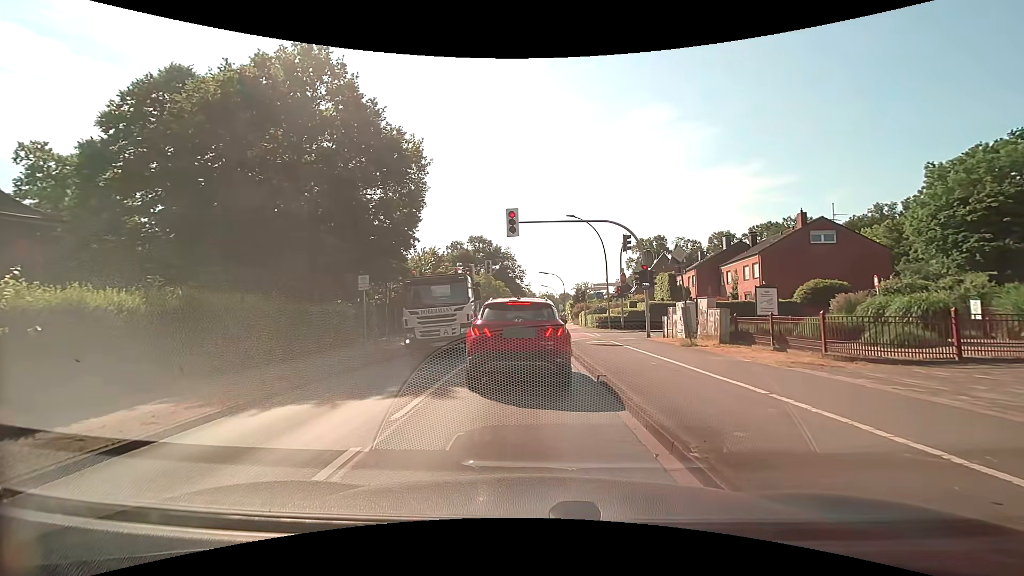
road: tertiary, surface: asphalt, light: Day
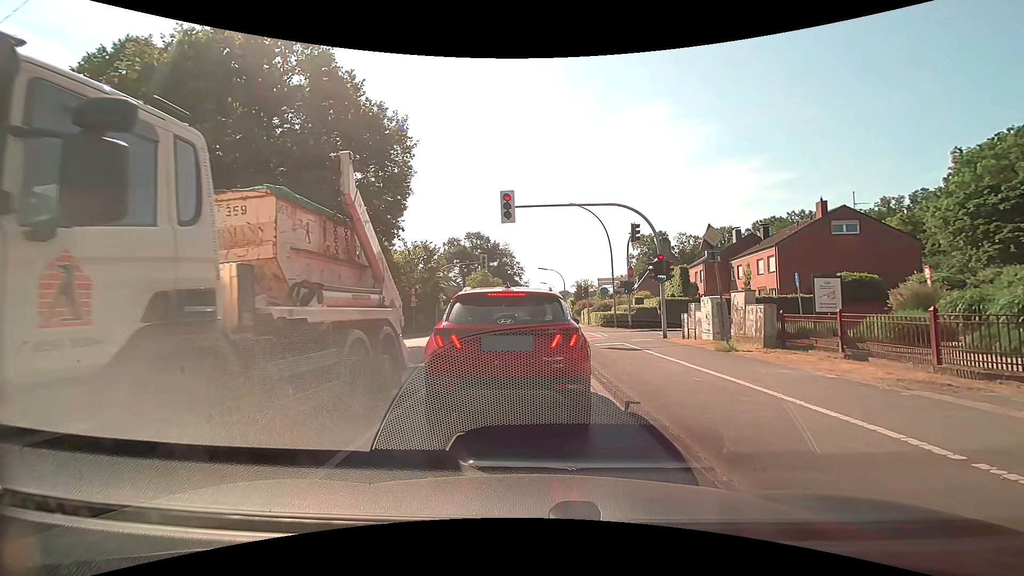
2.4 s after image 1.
(0.0, +3.1) m; -1°
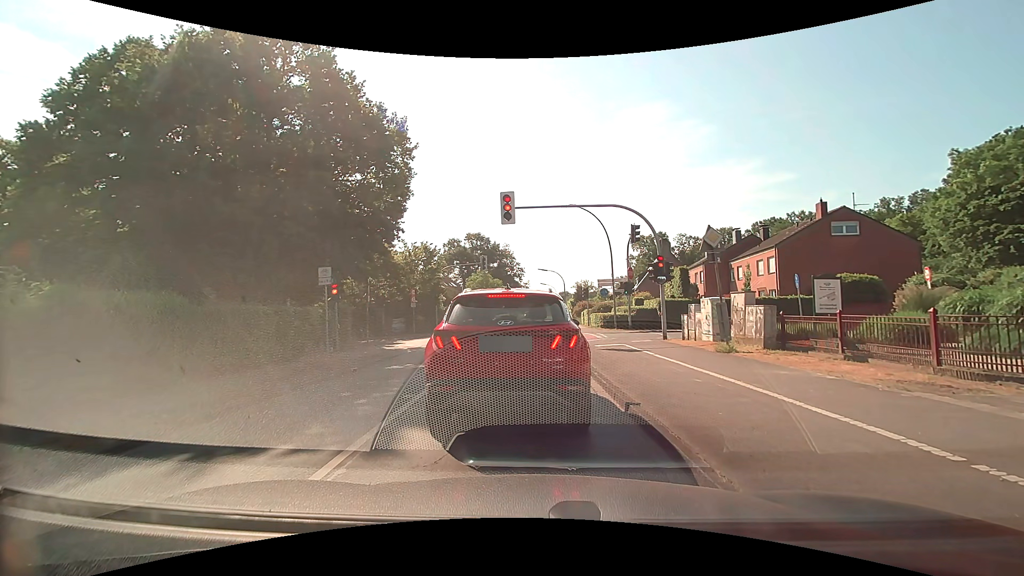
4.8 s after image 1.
(0.0, +0.1) m; 0°
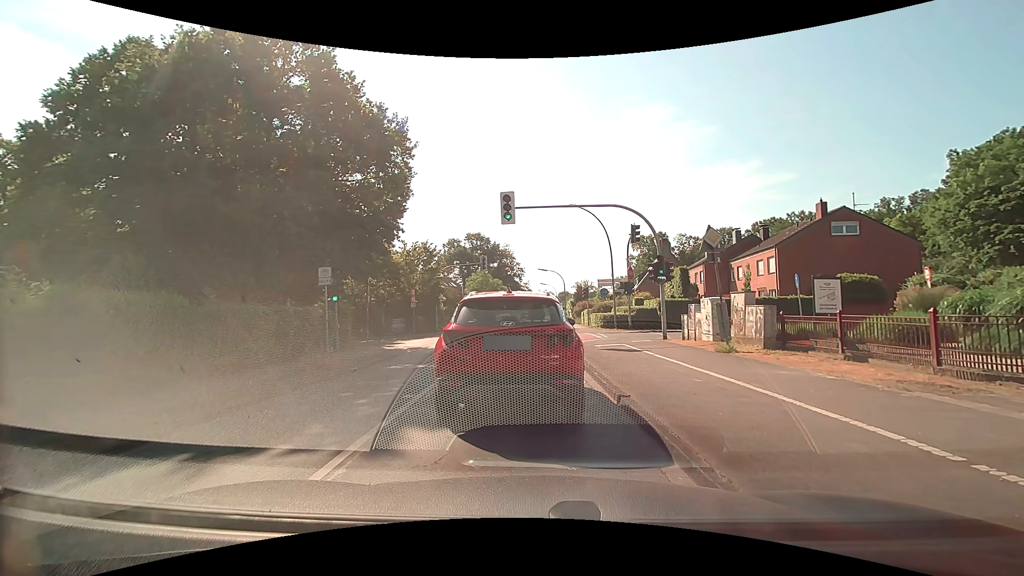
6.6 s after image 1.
(0.0, 0.0) m; 0°
(0, +10) (0, +20) (0, +30) (0, +40) (0, +50) (0, +60) (0, +70) (0, +80) (+1, +90) (+1, +100) m
